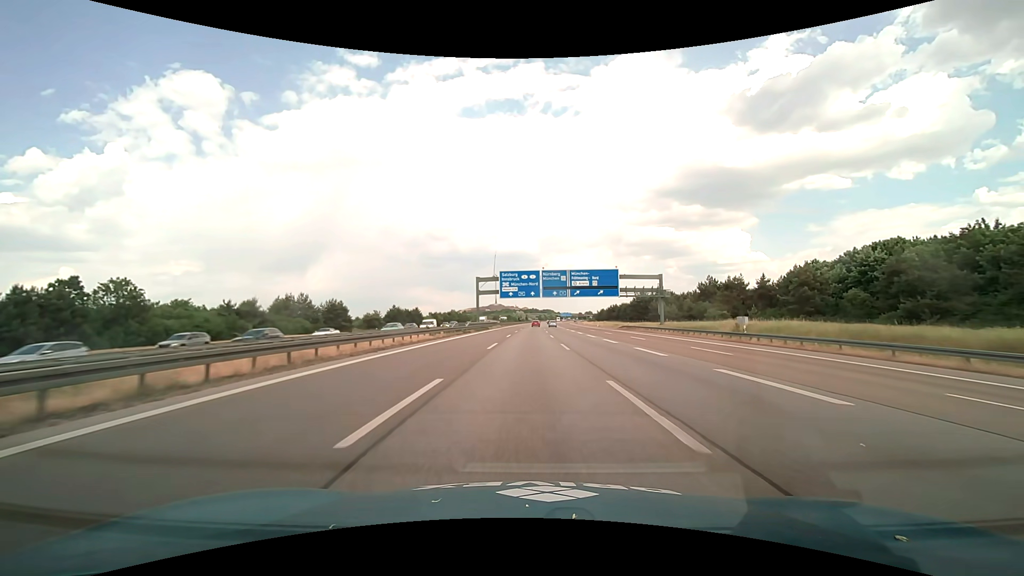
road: motorway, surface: asphalt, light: Day
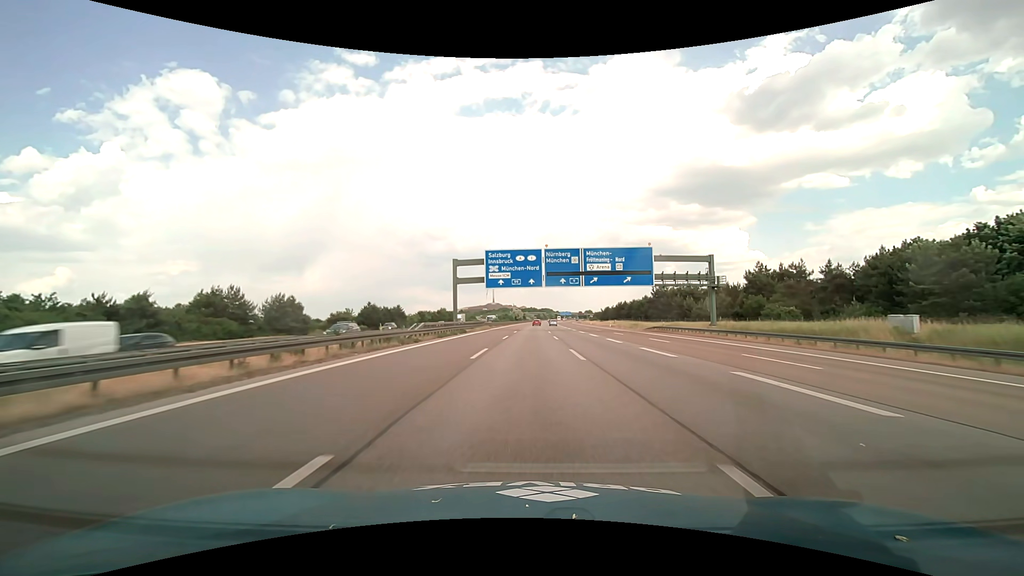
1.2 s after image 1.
(+0.1, +25.0) m; 0°
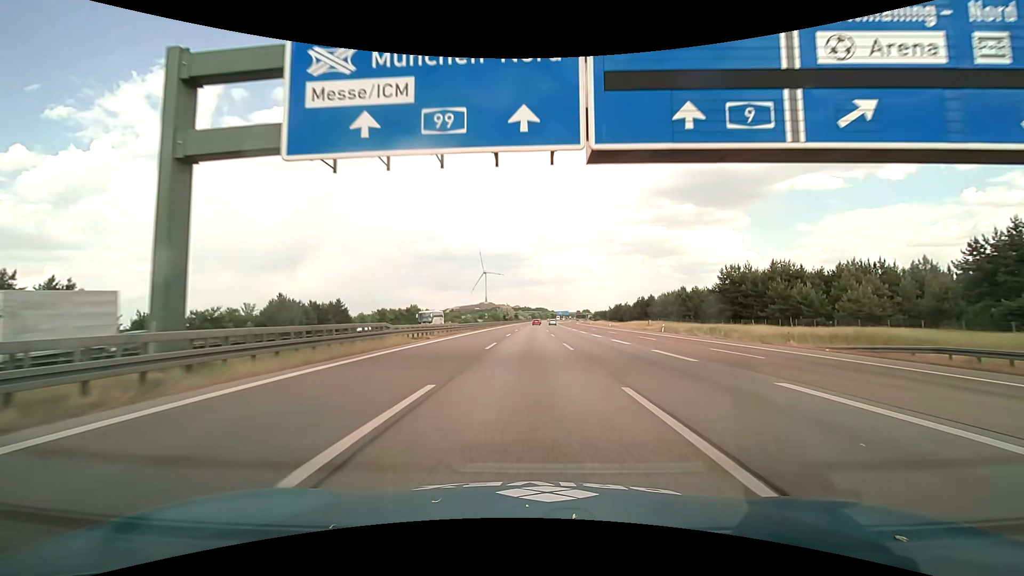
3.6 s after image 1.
(+0.3, +50.1) m; +1°
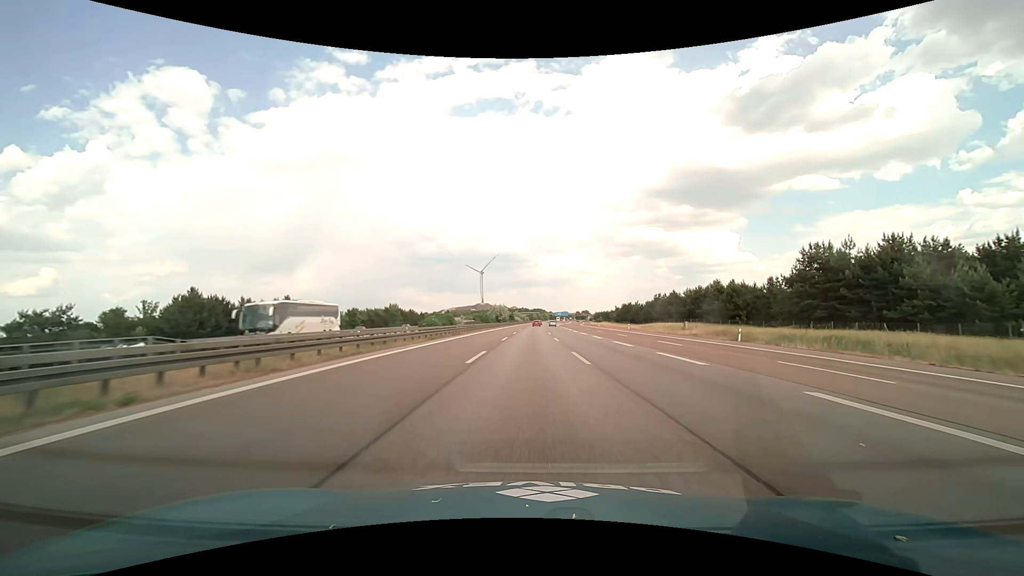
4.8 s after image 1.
(+0.1, +25.0) m; 0°
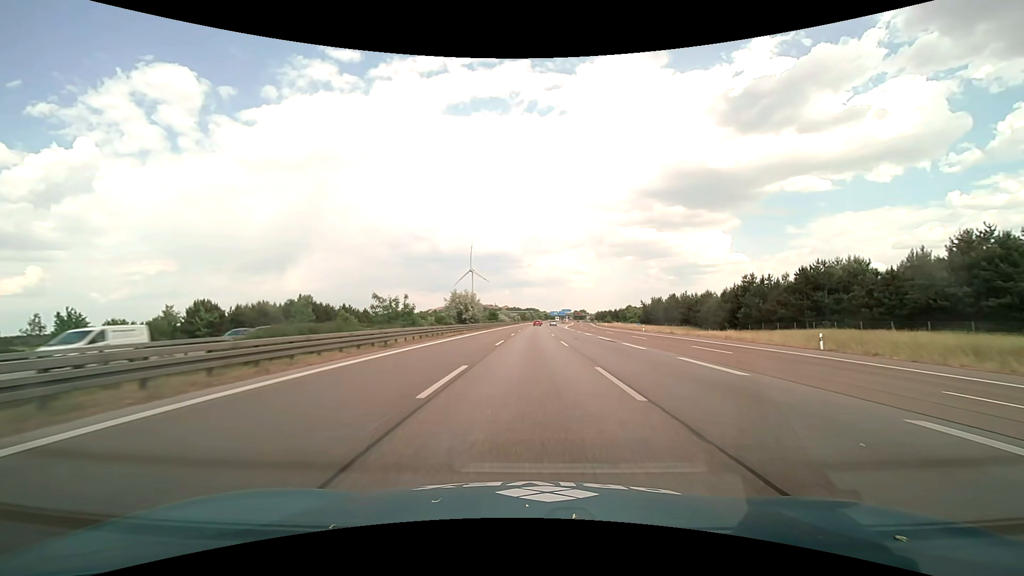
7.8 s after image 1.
(+0.5, +62.5) m; +1°
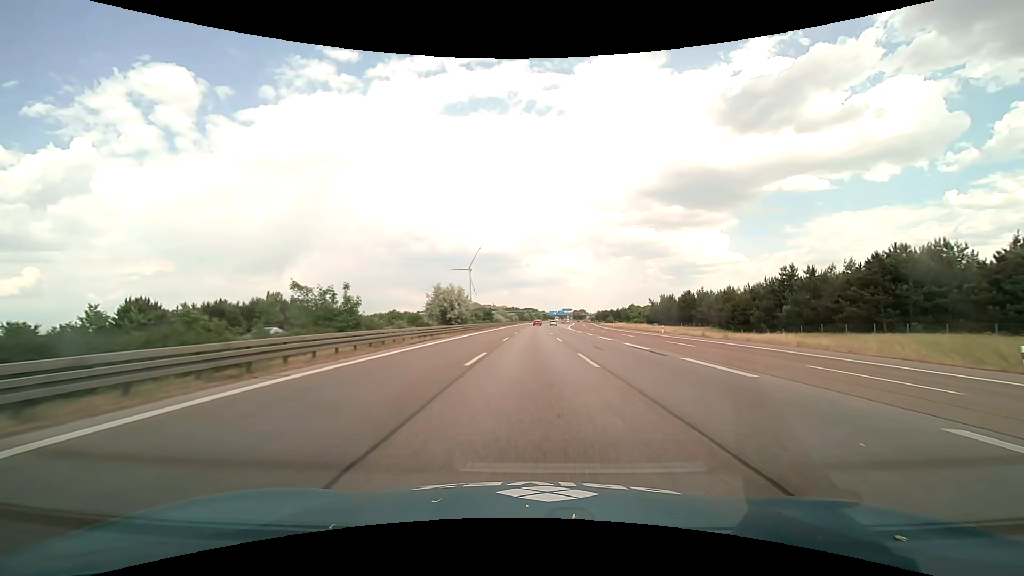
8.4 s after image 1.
(0.0, +12.5) m; 0°
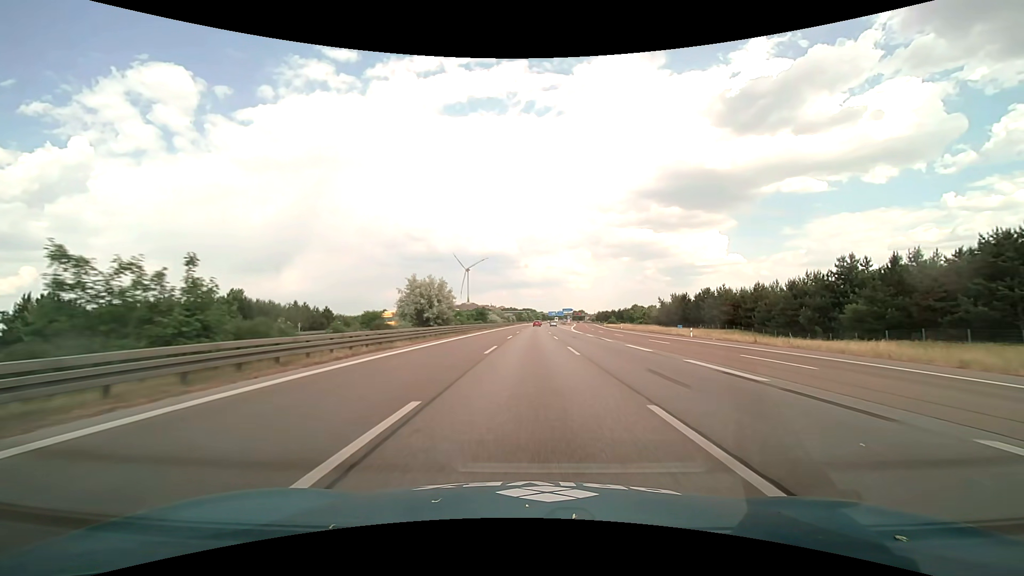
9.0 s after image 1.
(0.0, +12.5) m; 0°
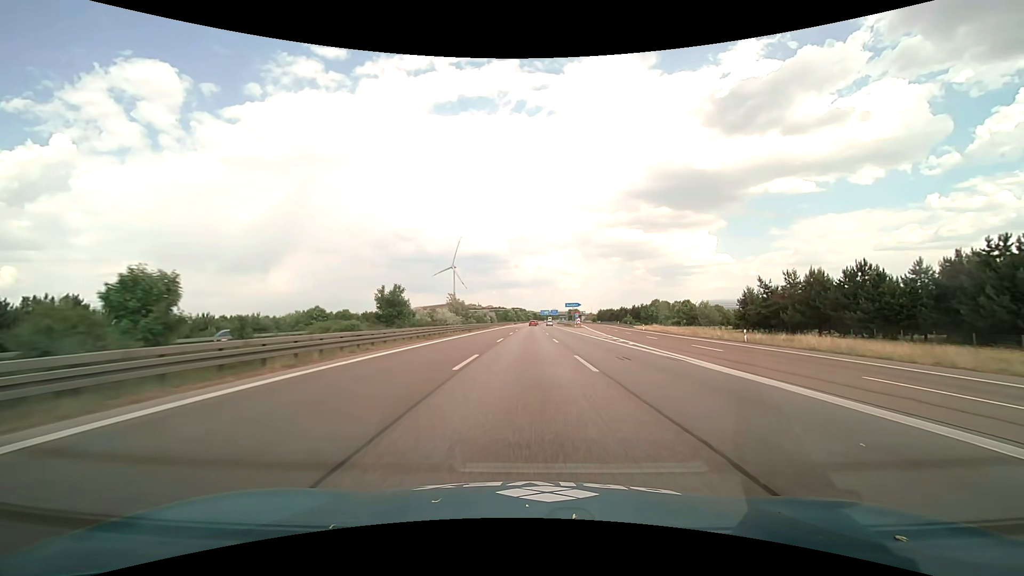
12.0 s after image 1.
(+0.7, +62.5) m; +1°
(0, +10) (0, +20) (0, +30) (0, +40) (0, +50) (0, +60) (0, +70) (+1, +80) (+1, +90) (+1, +100) m
